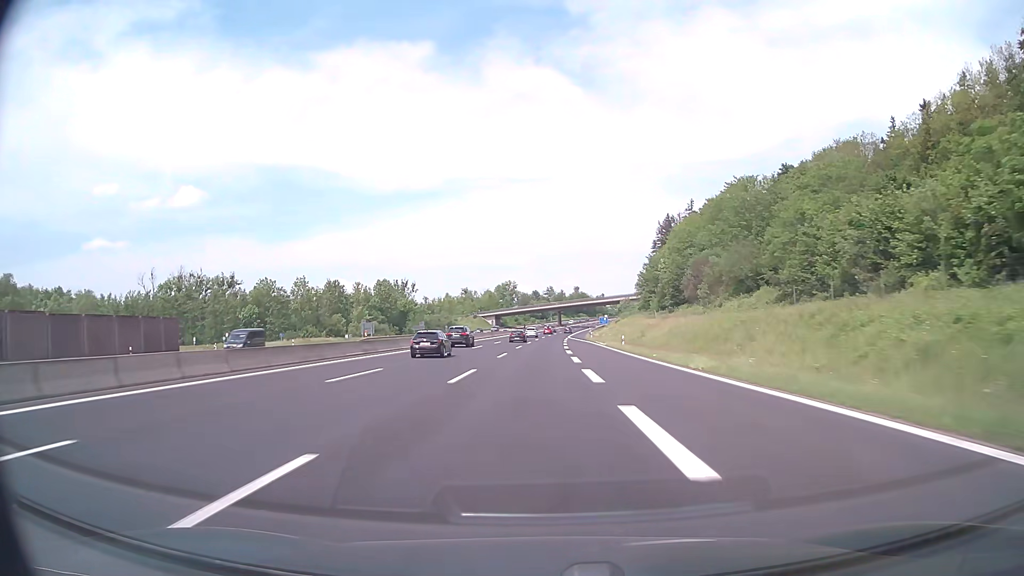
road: motorway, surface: asphalt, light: Day
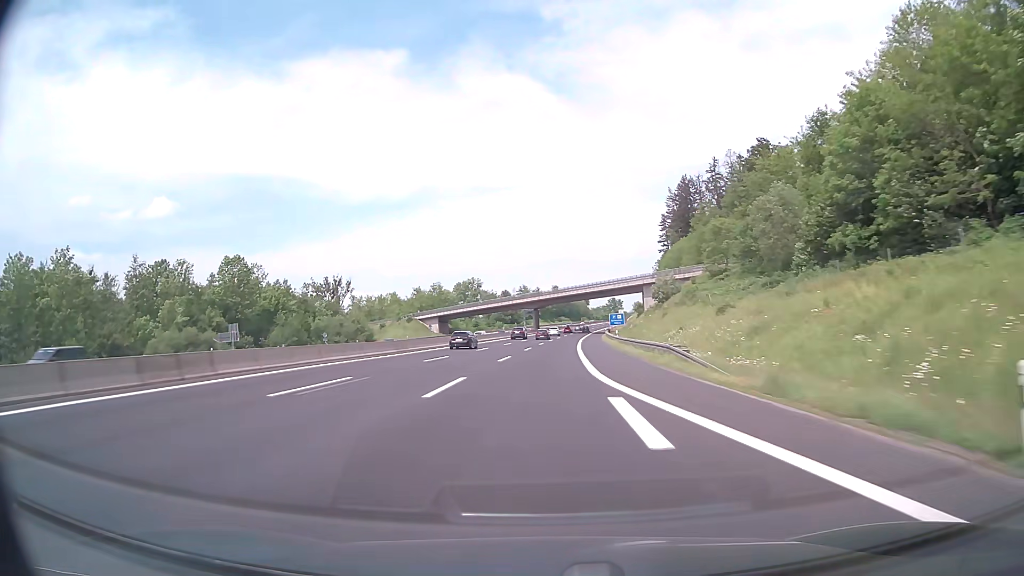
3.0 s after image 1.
(+1.8, +93.2) m; +2°
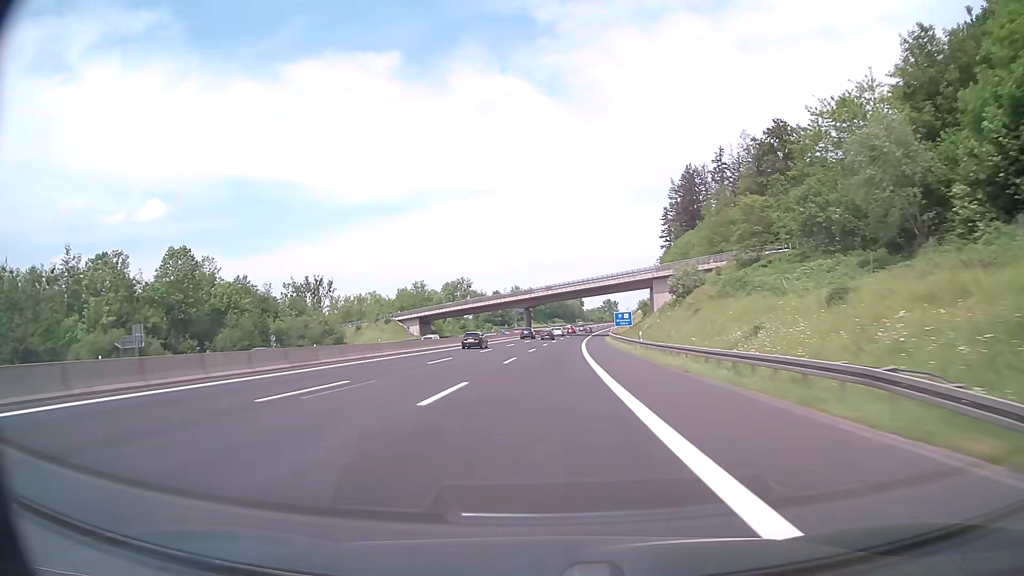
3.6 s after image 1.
(+0.1, +18.6) m; +1°
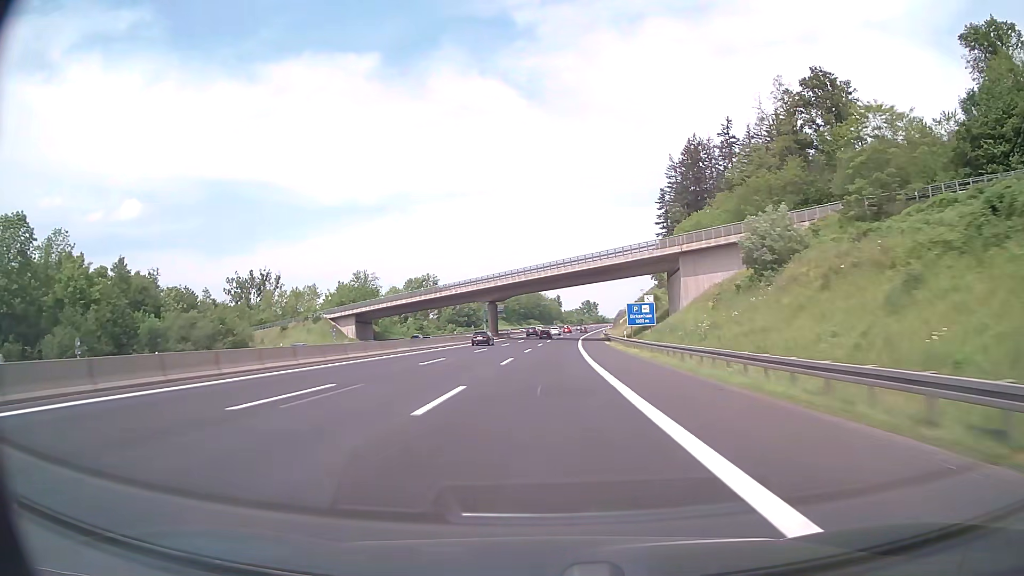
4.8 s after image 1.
(+0.7, +37.2) m; +2°
